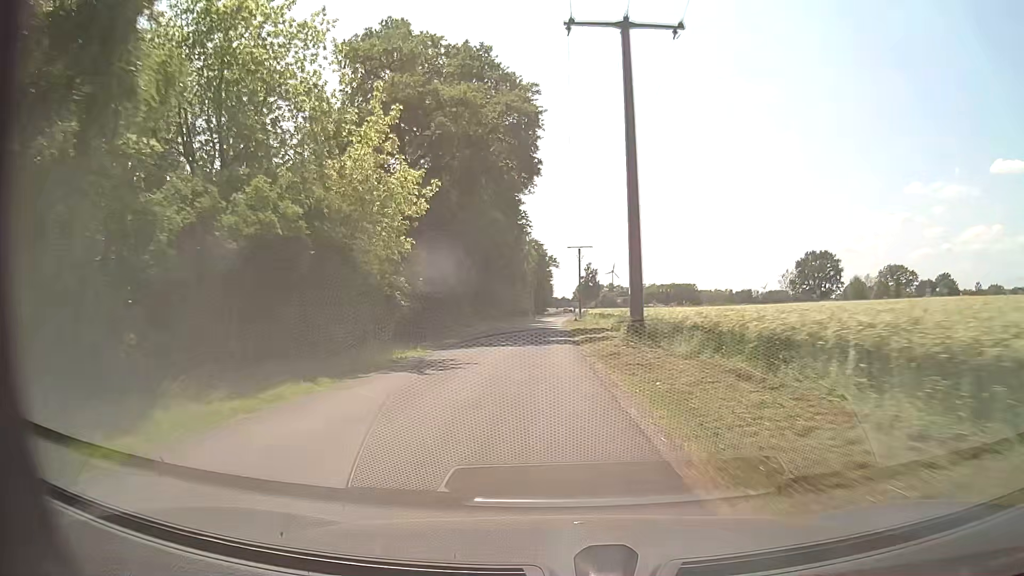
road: residential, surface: paved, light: Day
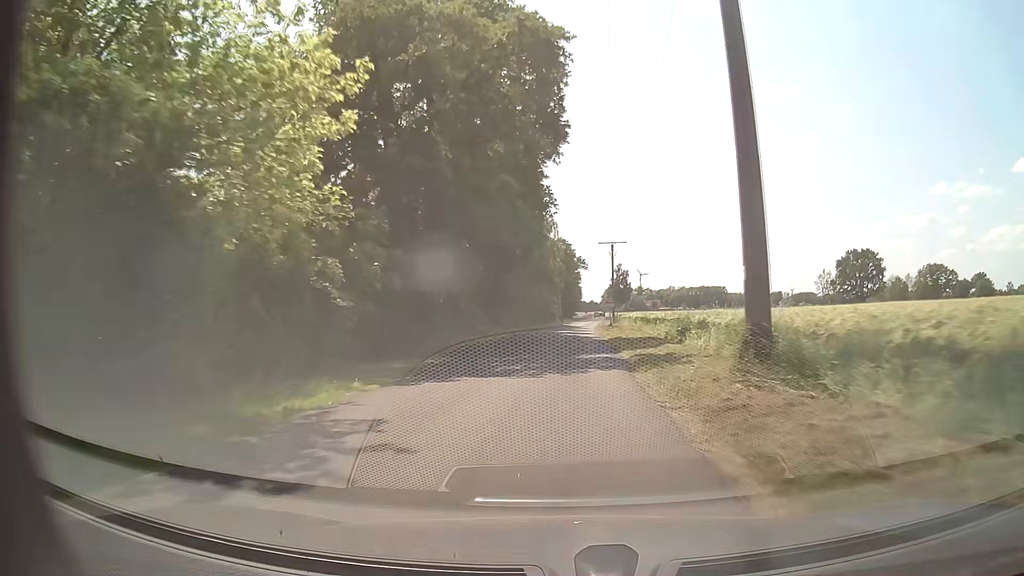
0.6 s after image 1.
(-0.4, +10.6) m; -3°
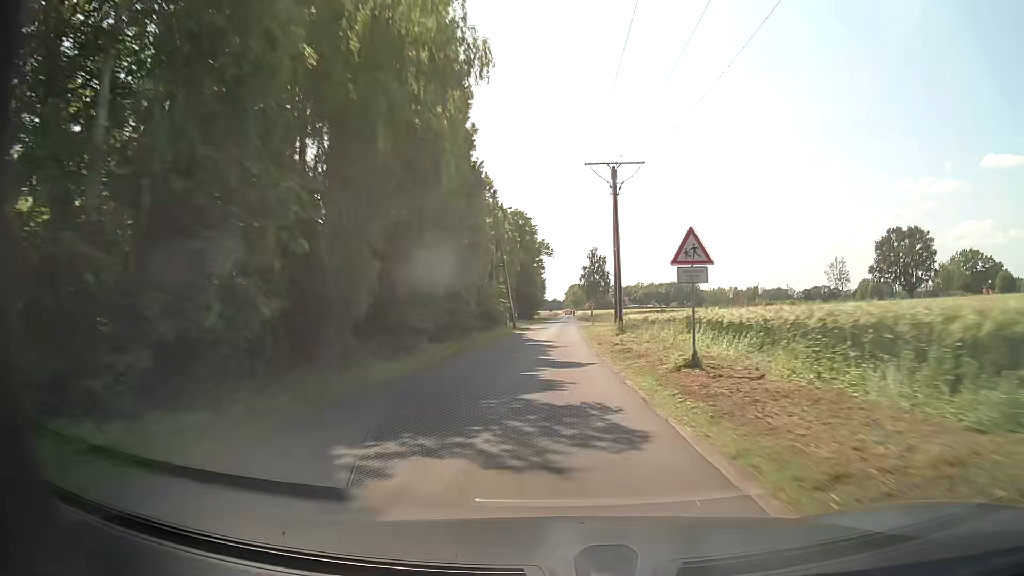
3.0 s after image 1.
(+1.0, +44.7) m; +3°
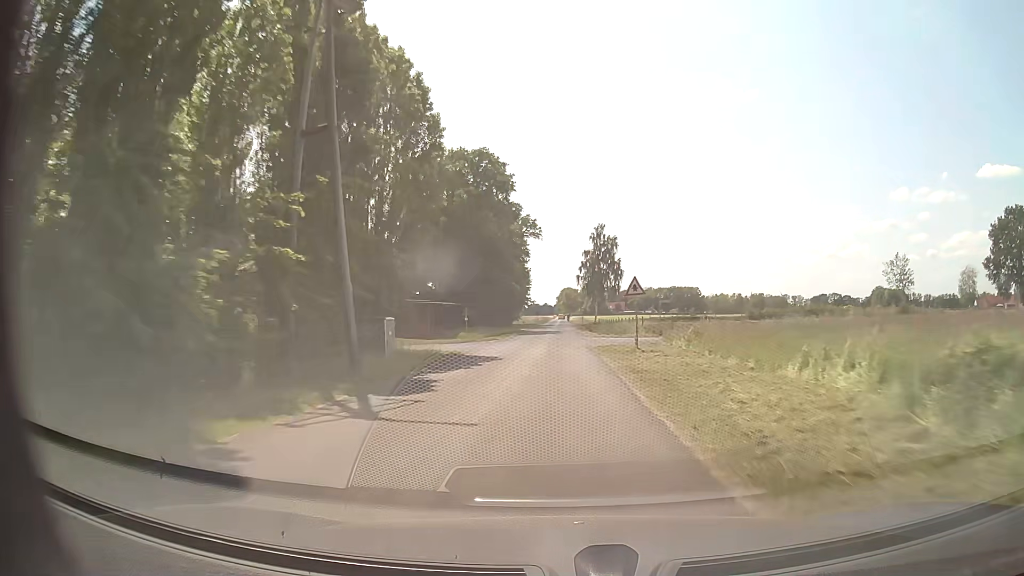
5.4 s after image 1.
(+0.5, +46.4) m; +1°
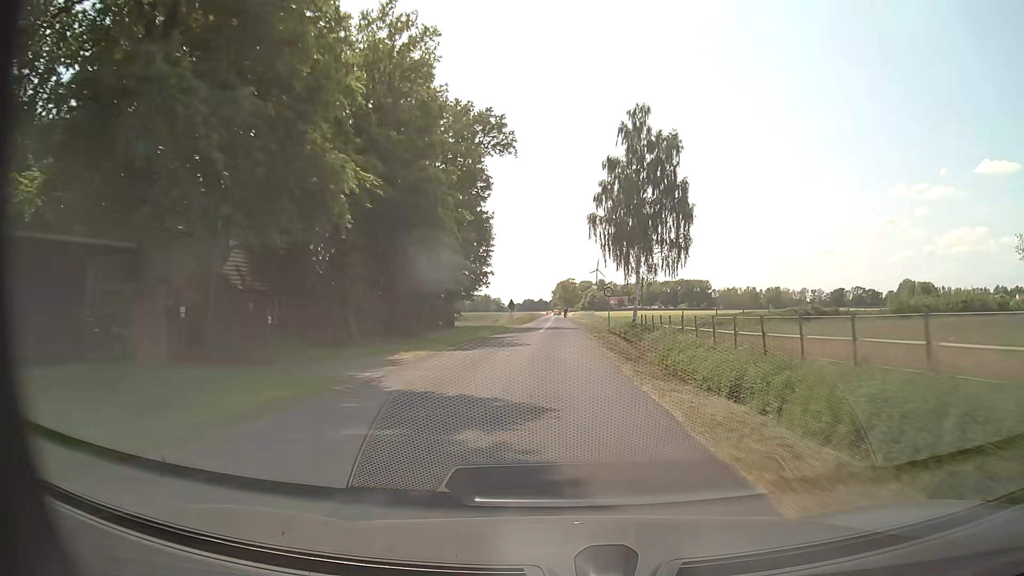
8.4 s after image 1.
(+0.4, +60.0) m; 0°
